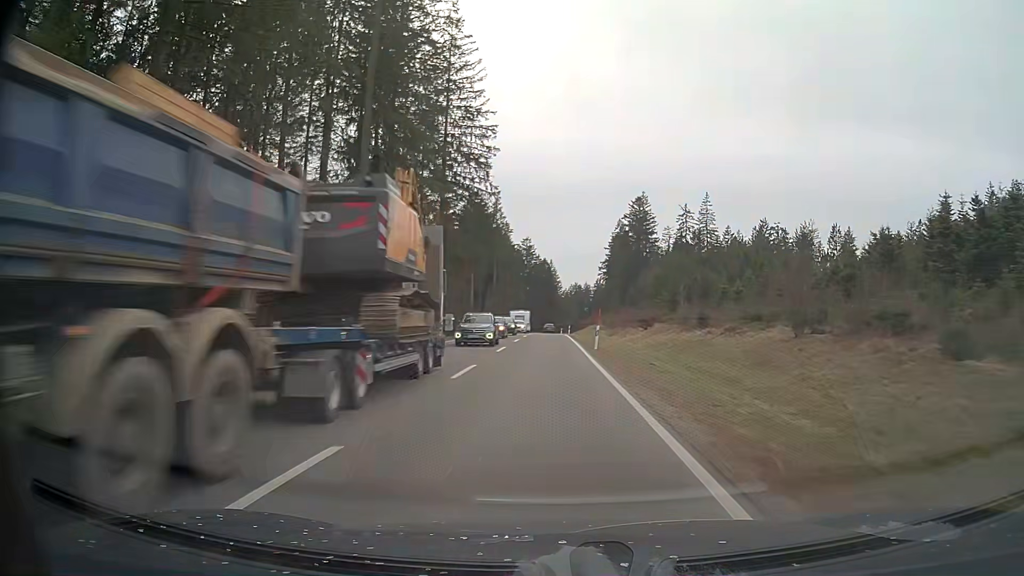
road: primary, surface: asphalt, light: Day
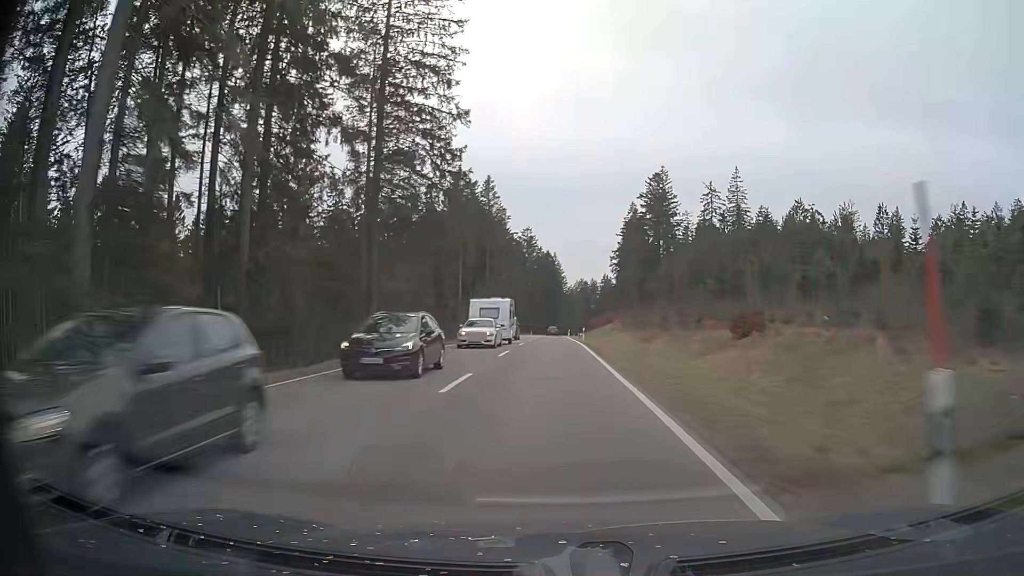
(-0.2, +26.9) m; -1°
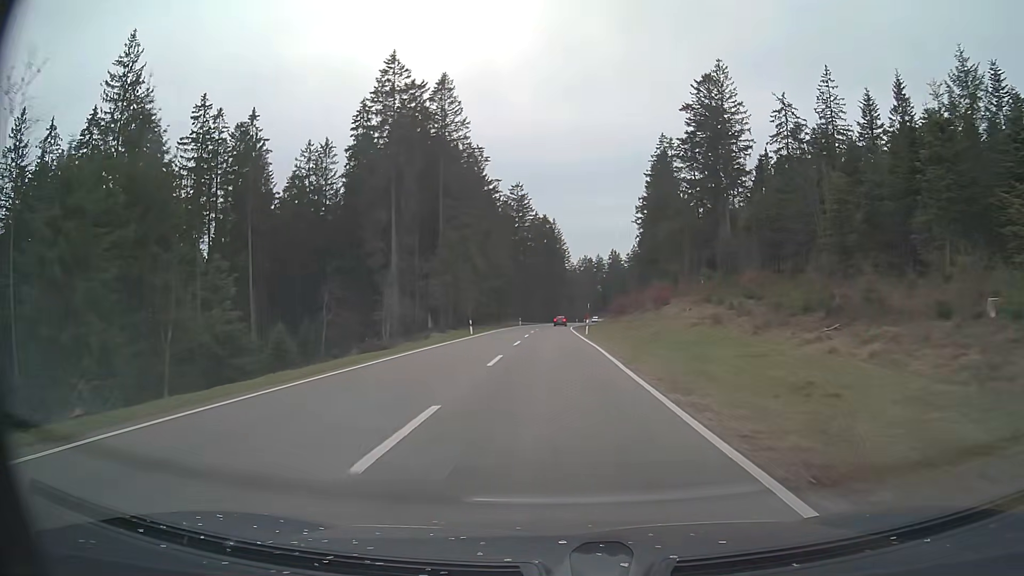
(+0.2, +54.5) m; 0°
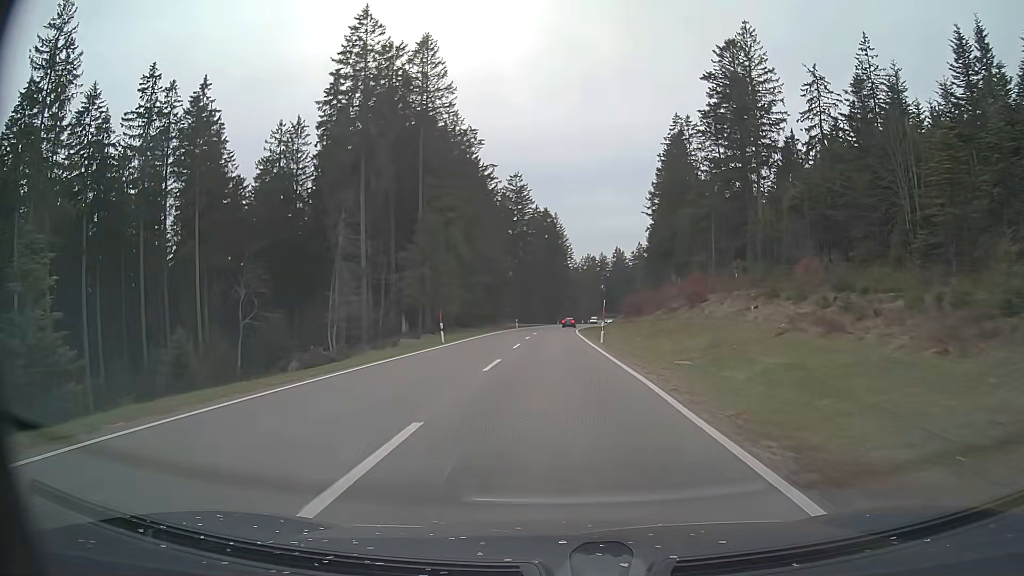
(-0.1, +13.5) m; 0°
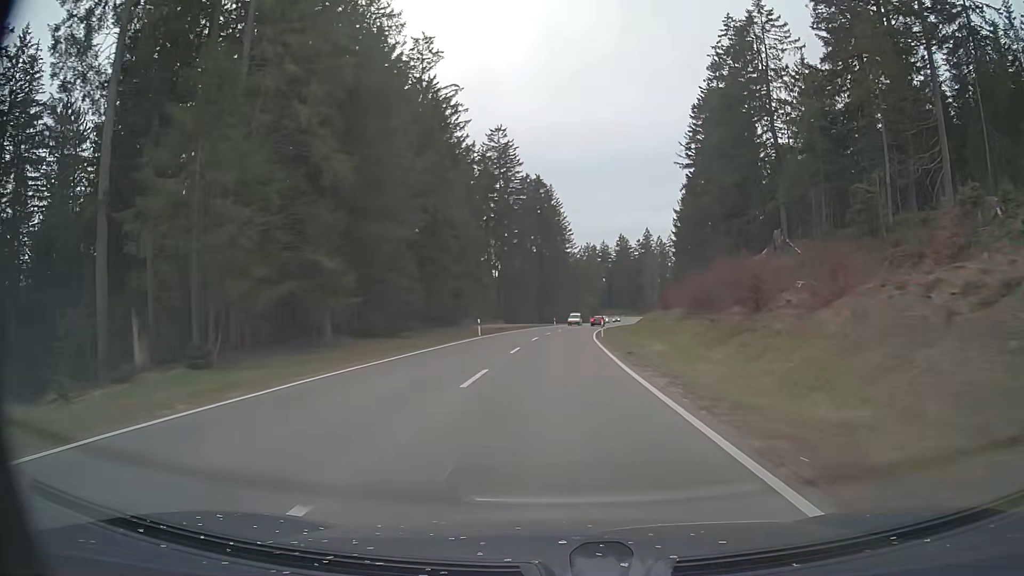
(+0.1, +39.6) m; 0°
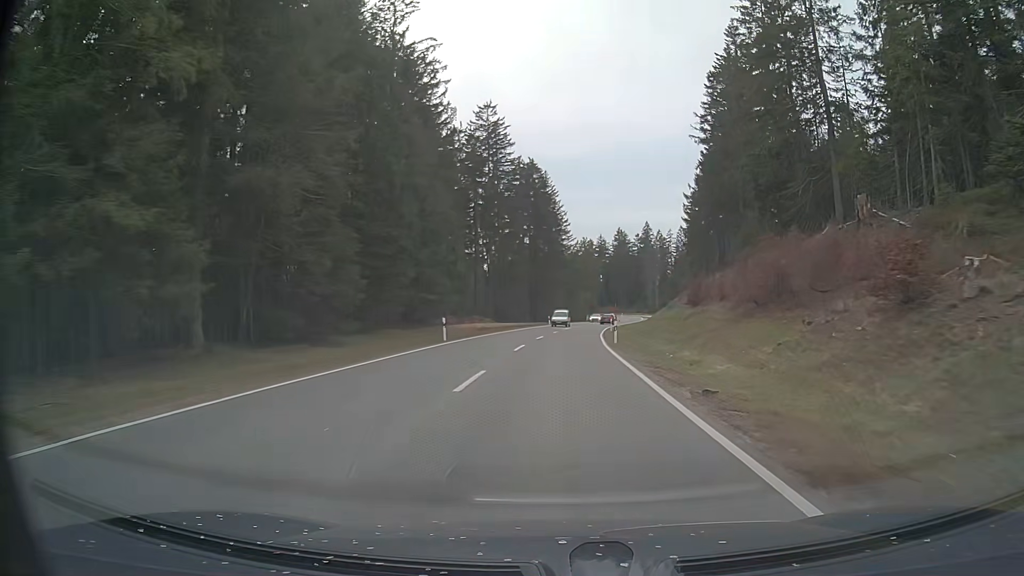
(+0.1, +12.8) m; 0°
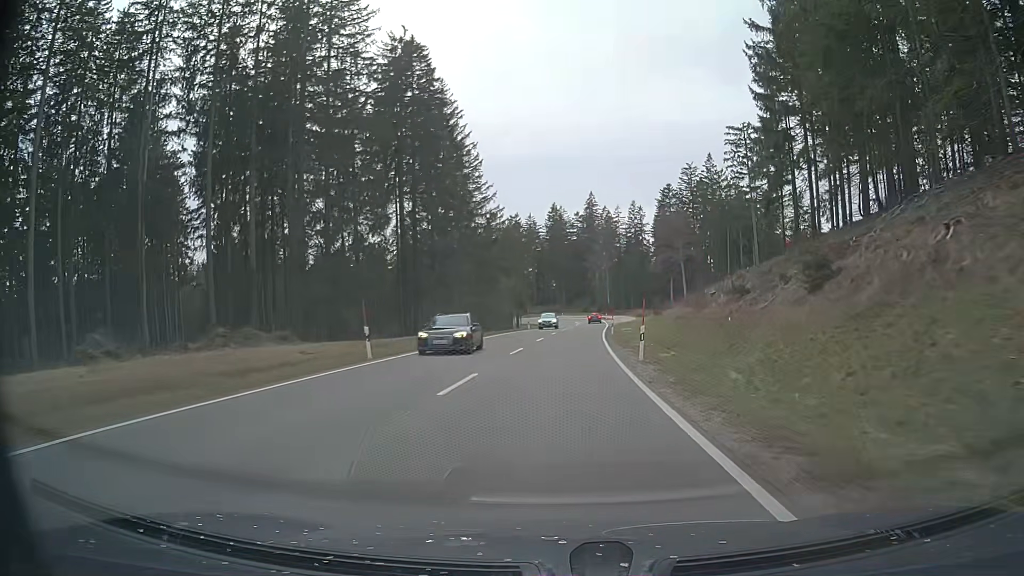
(+3.0, +61.0) m; +6°
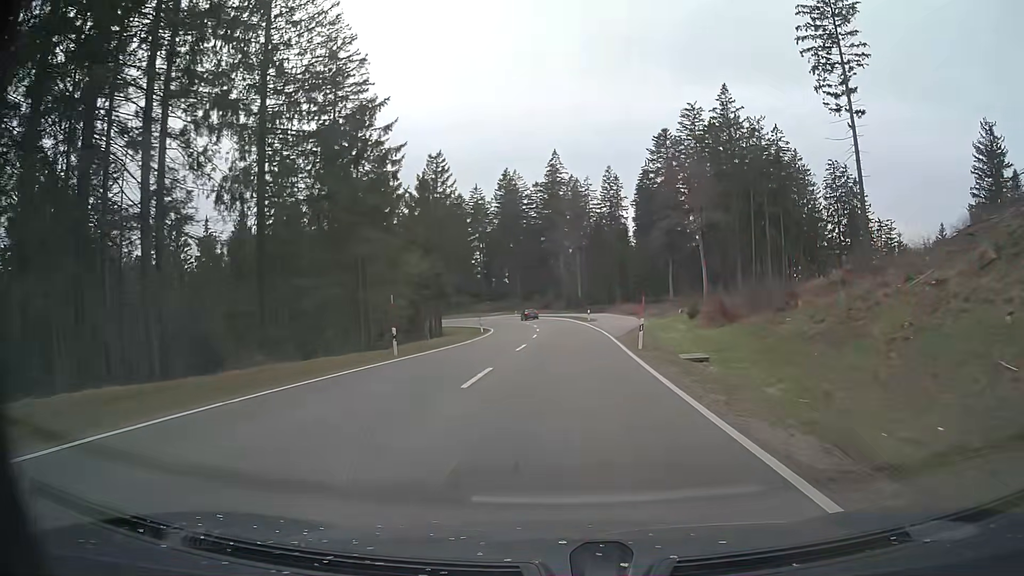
(+1.8, +47.0) m; +4°
(0, +10) (0, +20) (0, +30) (+1, +40) (+1, +50) (0, +60) (-1, +70) (-2, +80) (-3, +90) (-6, +99) m
